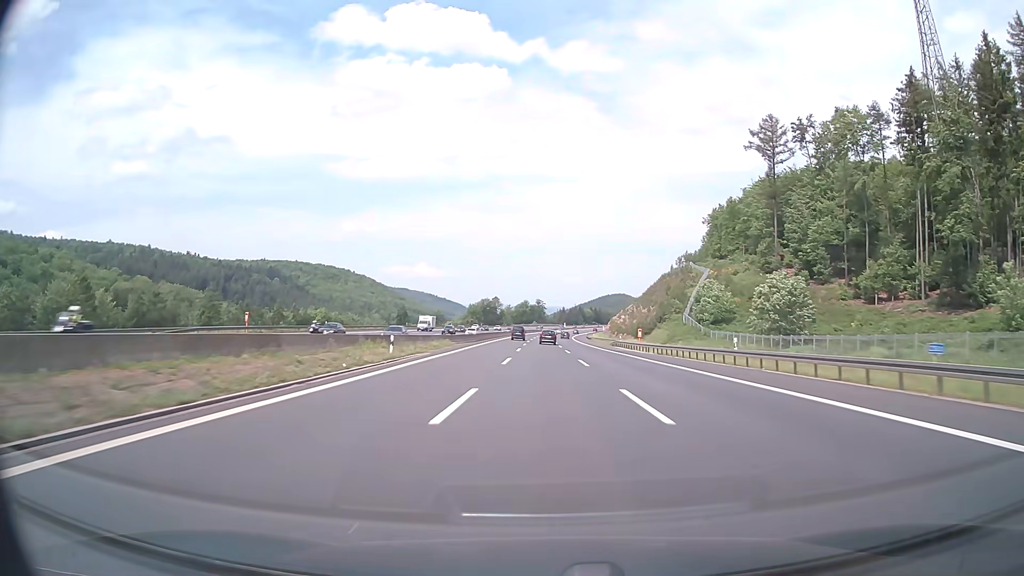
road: motorway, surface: asphalt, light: Day
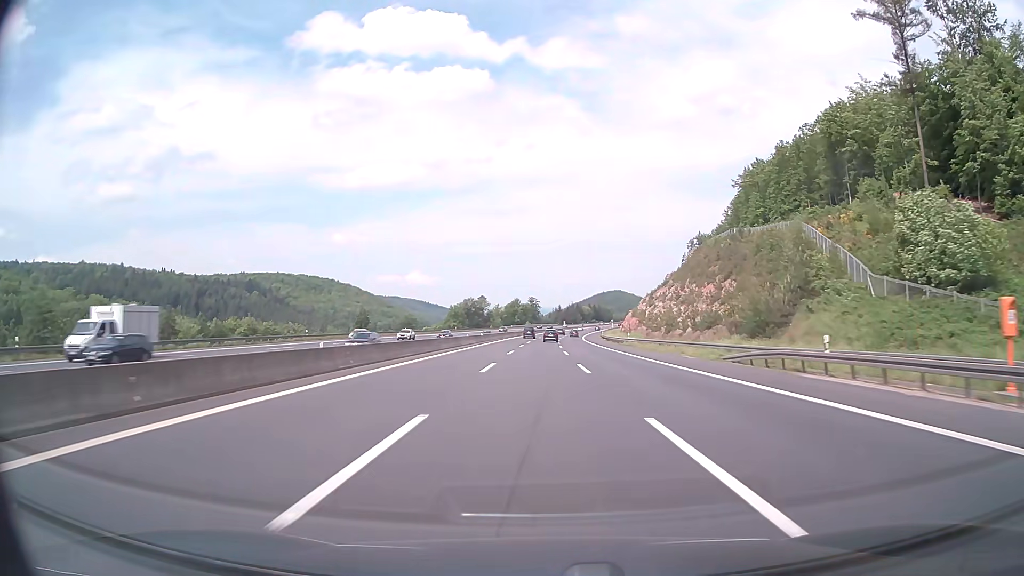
(0.0, +59.5) m; 0°
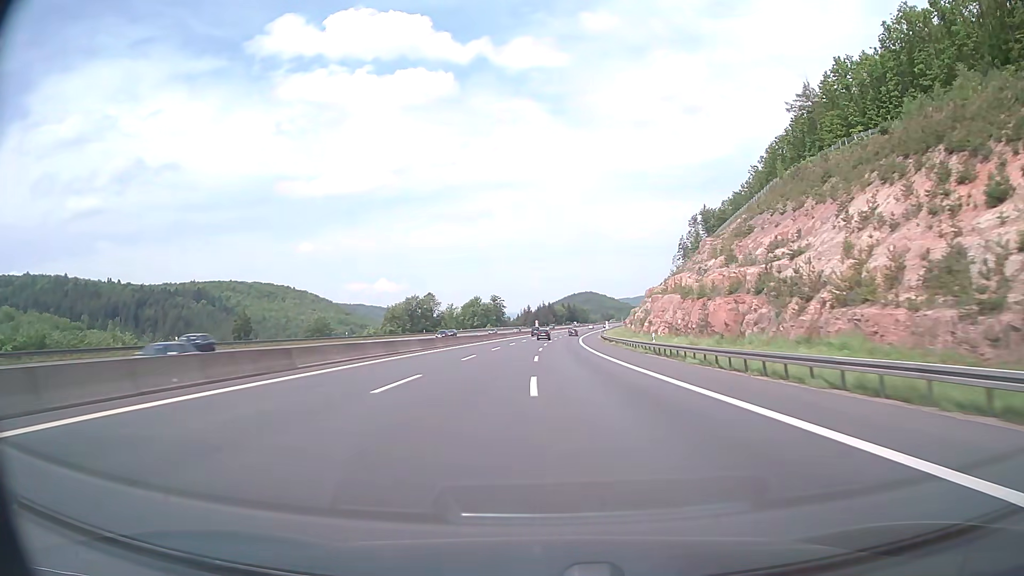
(+1.5, +79.4) m; +2°
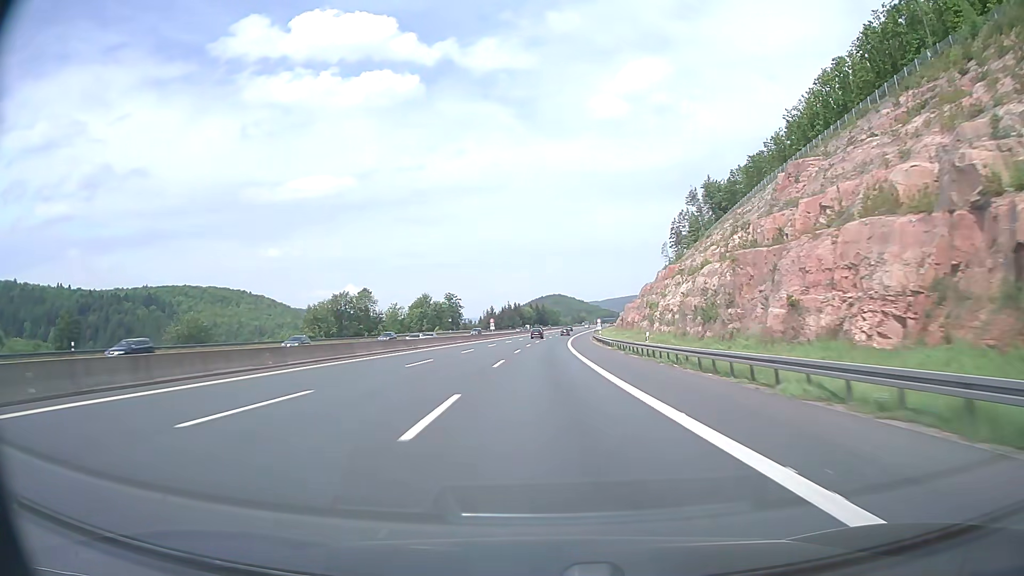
(+1.4, +59.6) m; +3°
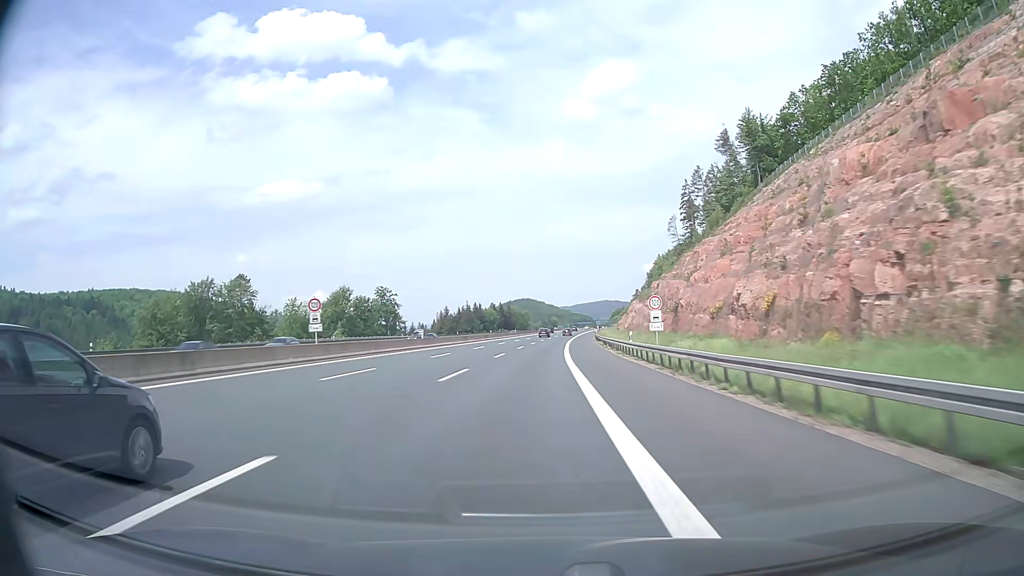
(+2.0, +79.2) m; +3°
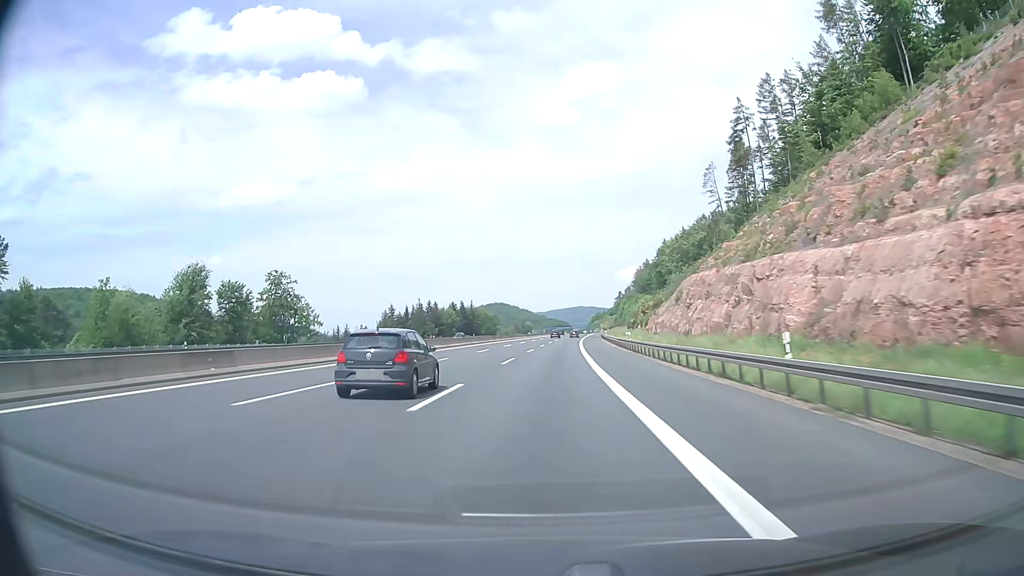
(+1.4, +78.6) m; +2°
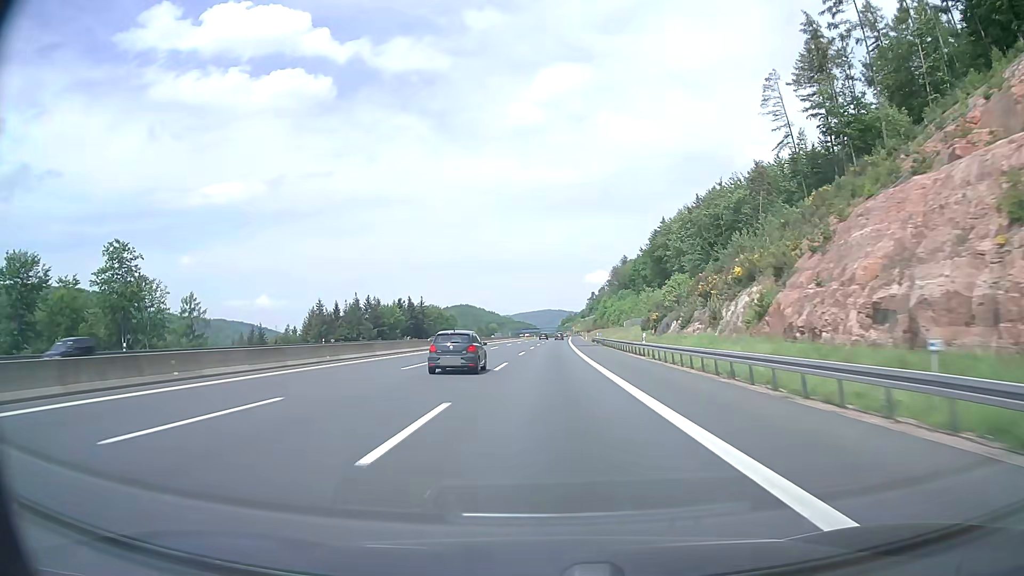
(+1.3, +58.4) m; +3°
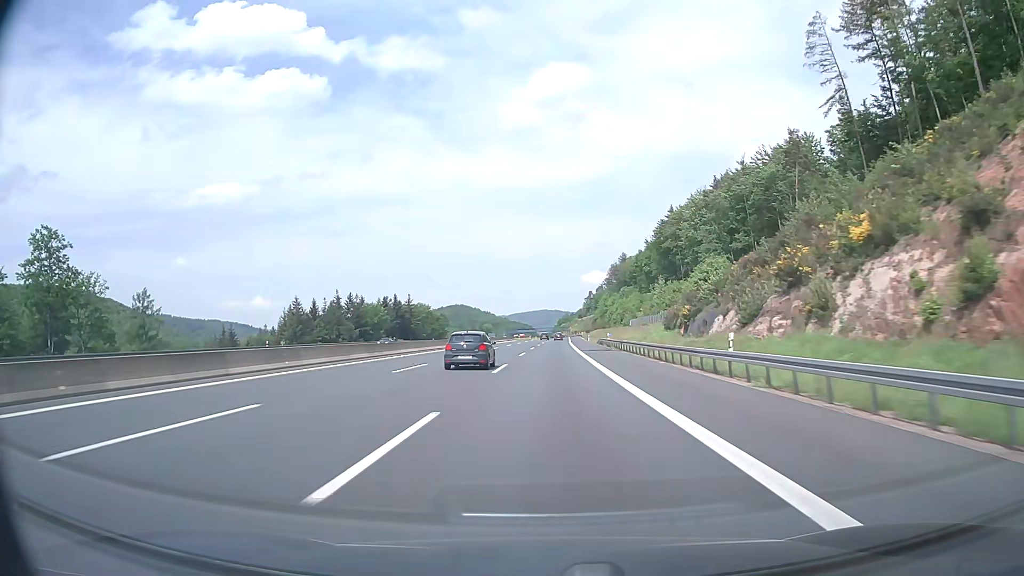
(+0.1, +19.3) m; 0°
(0, +10) (0, +20) (0, +30) (0, +40) (0, +50) (+1, +60) (+1, +70) (+1, +80) (+2, +90) (+2, +100) m
